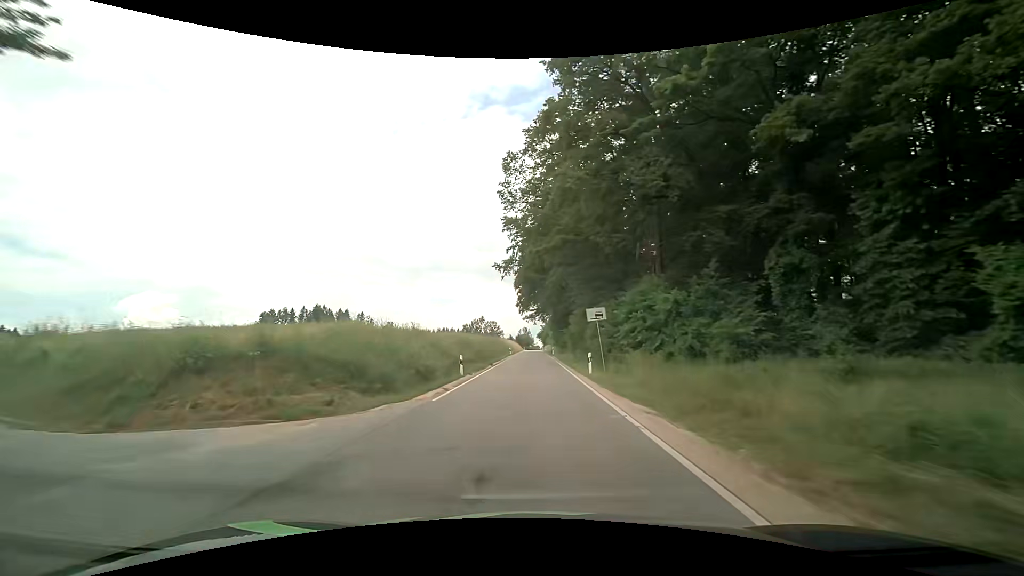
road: tertiary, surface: asphalt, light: Day
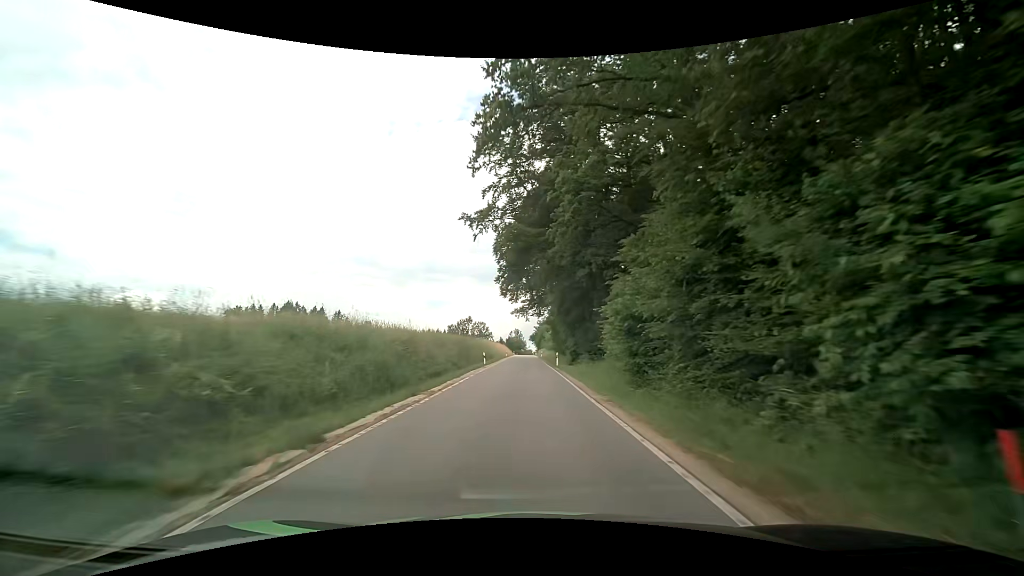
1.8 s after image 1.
(0.0, +28.8) m; 0°
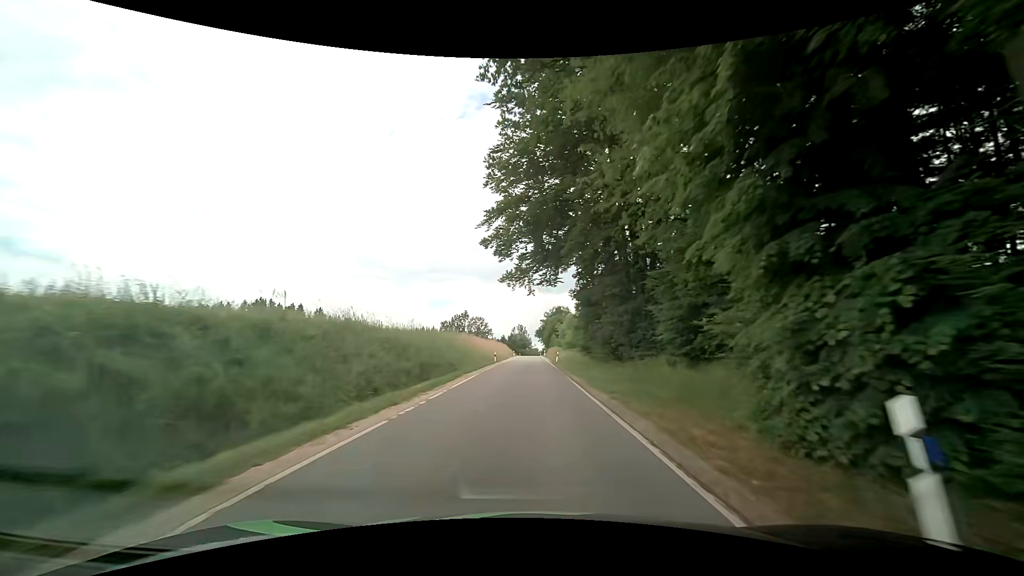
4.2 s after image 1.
(-0.1, +37.9) m; 0°
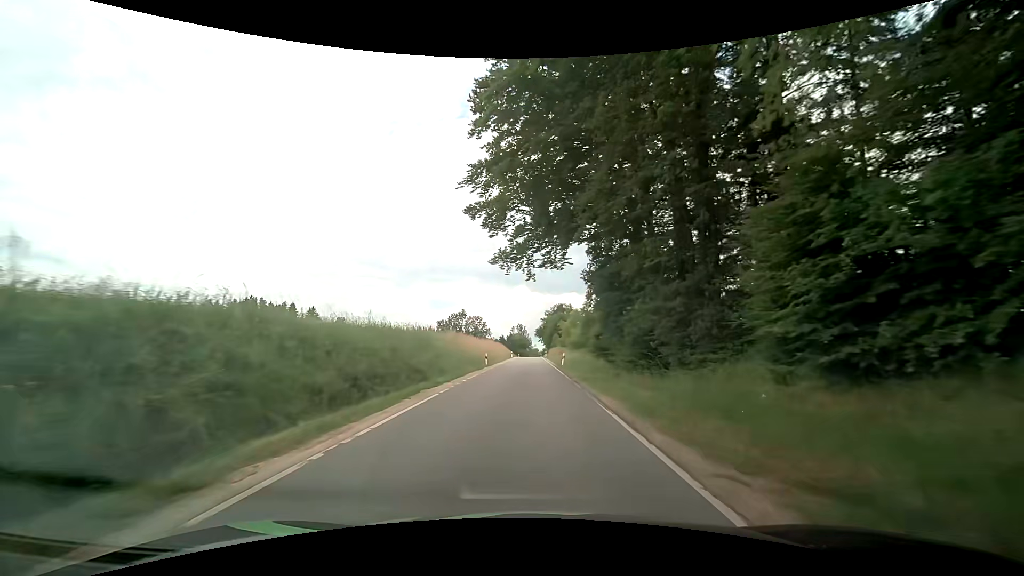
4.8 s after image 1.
(-0.1, +9.4) m; -1°
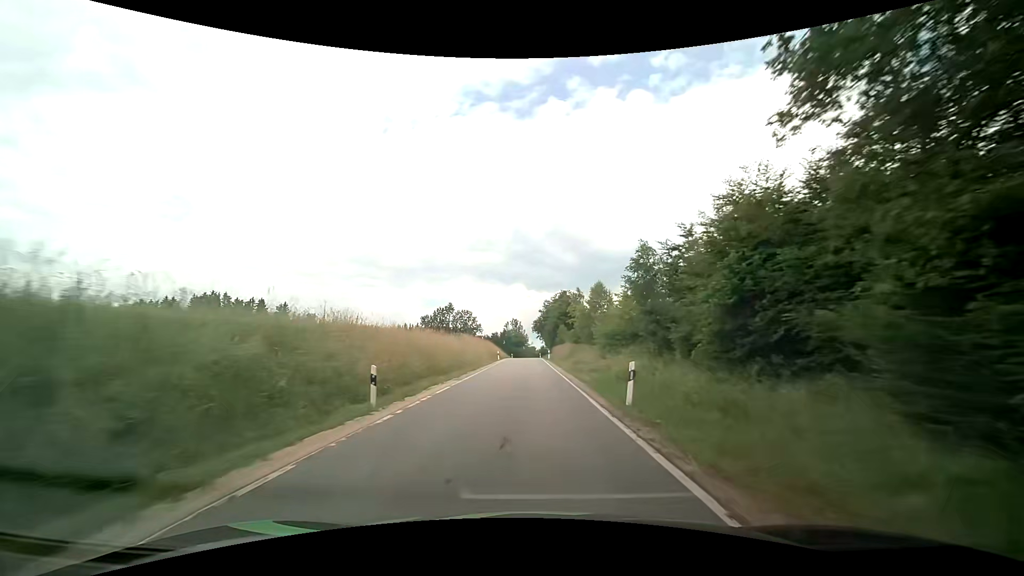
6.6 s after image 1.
(0.0, +27.9) m; 0°
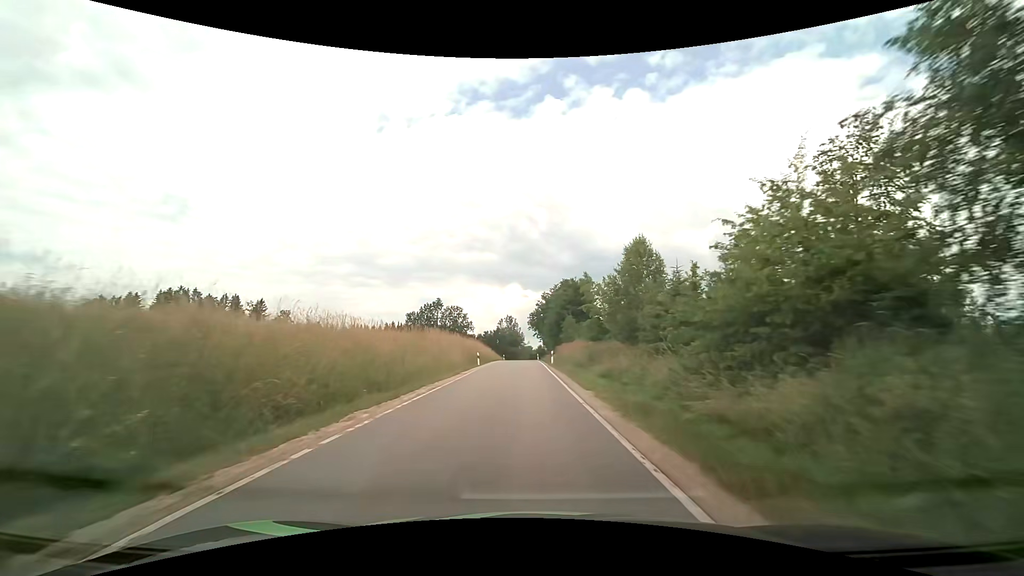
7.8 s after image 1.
(+0.2, +18.2) m; +1°
